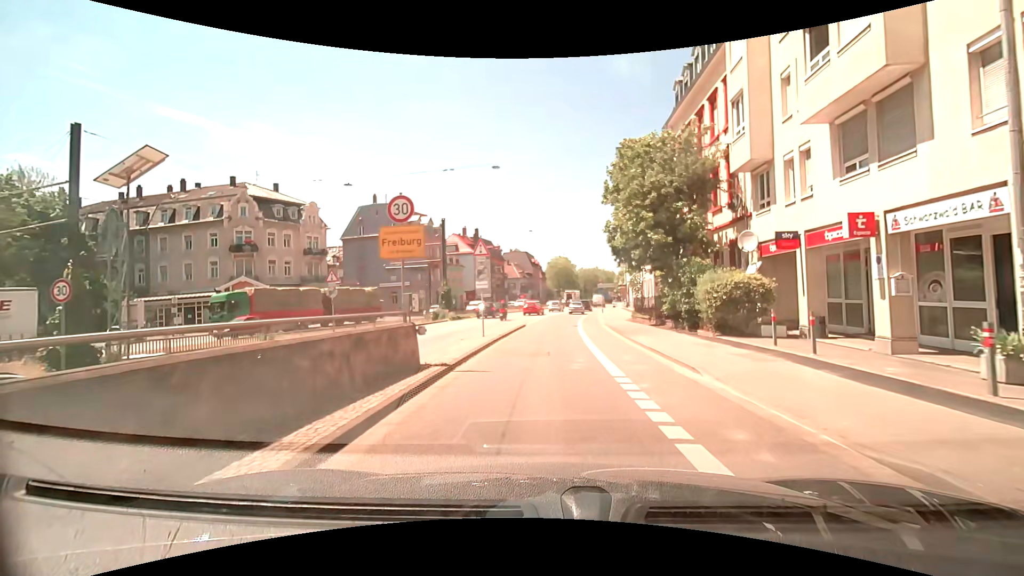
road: secondary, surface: asphalt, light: Day
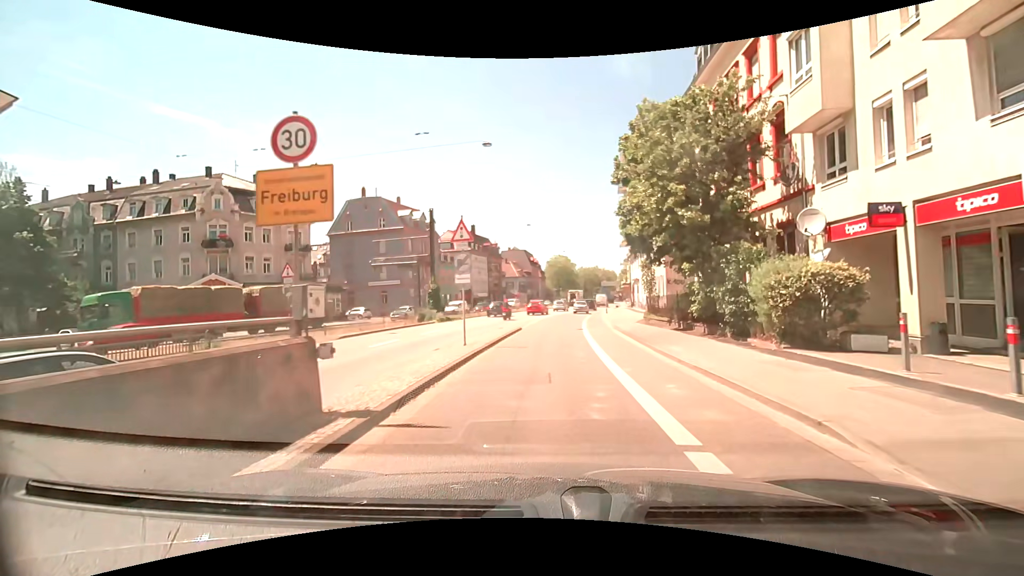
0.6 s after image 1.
(0.0, +4.5) m; +1°
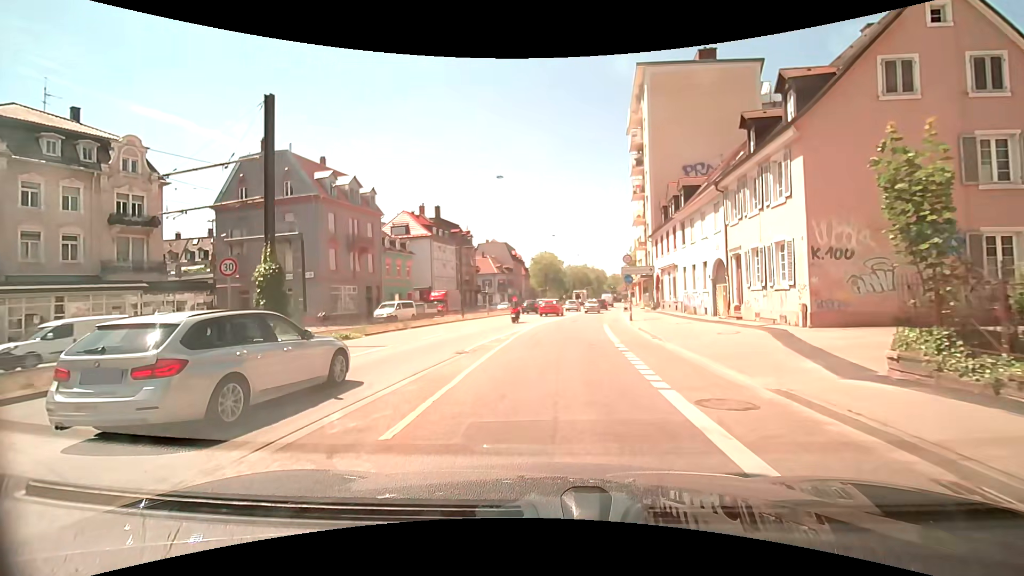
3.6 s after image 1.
(+0.2, +22.4) m; +2°
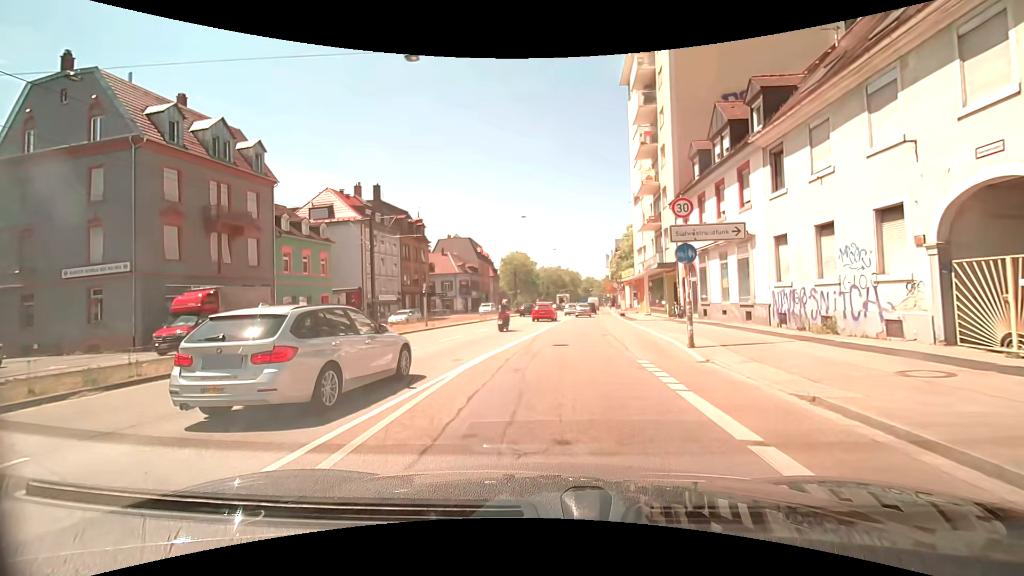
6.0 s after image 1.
(+0.4, +17.8) m; +4°
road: primary
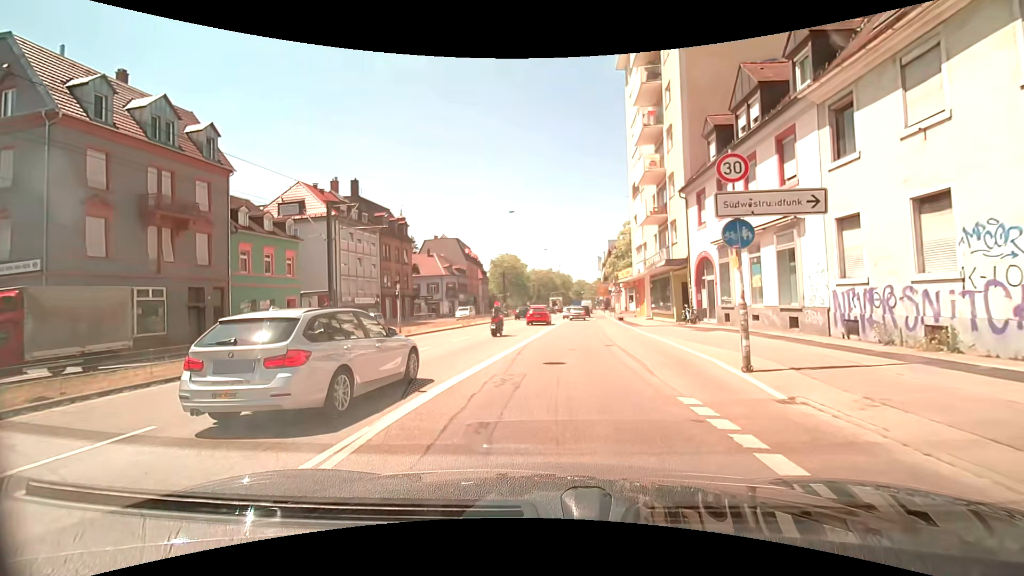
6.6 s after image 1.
(0.0, +4.5) m; 0°
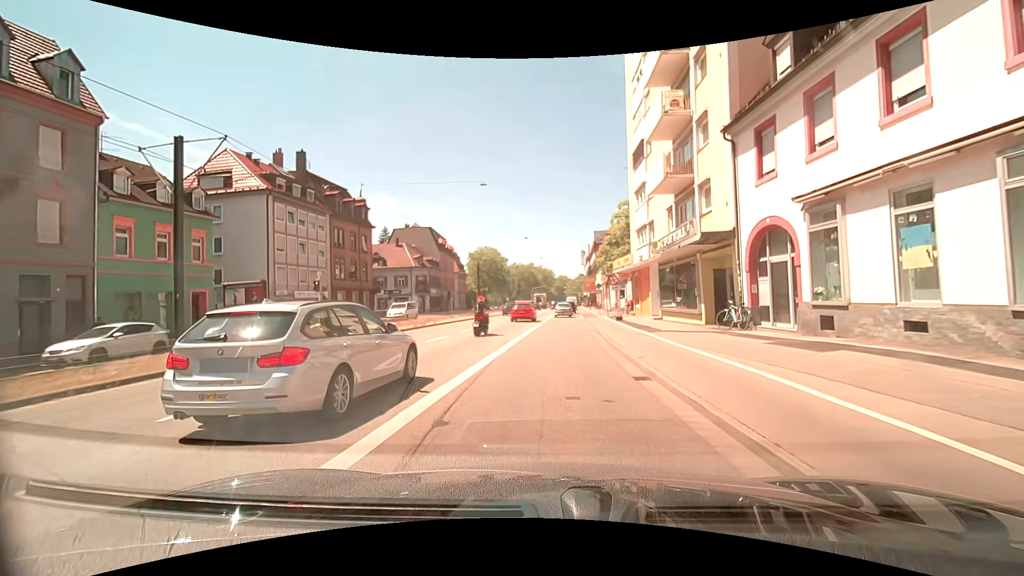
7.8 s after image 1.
(+0.1, +8.9) m; +1°
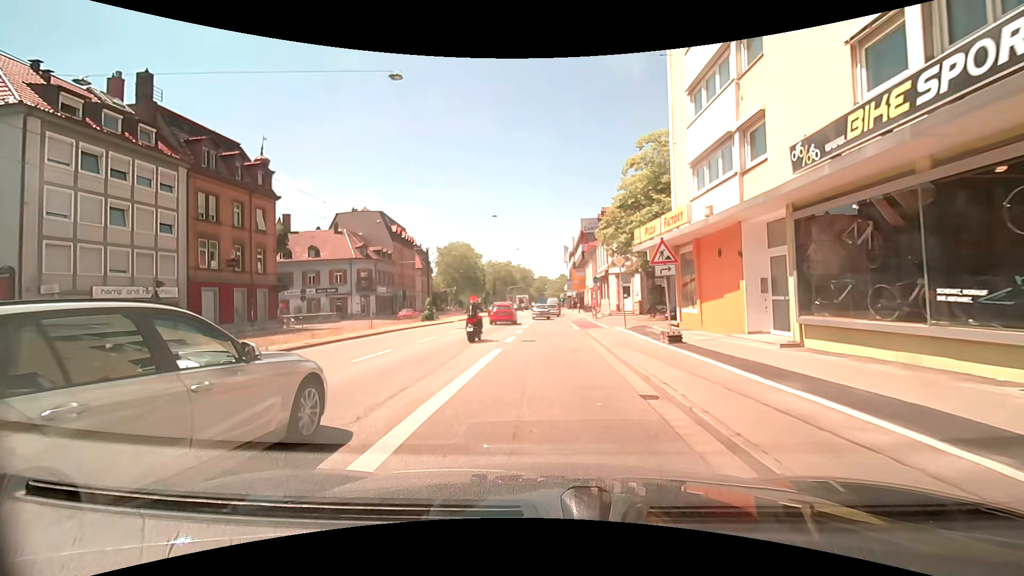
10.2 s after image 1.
(+0.6, +17.9) m; +2°
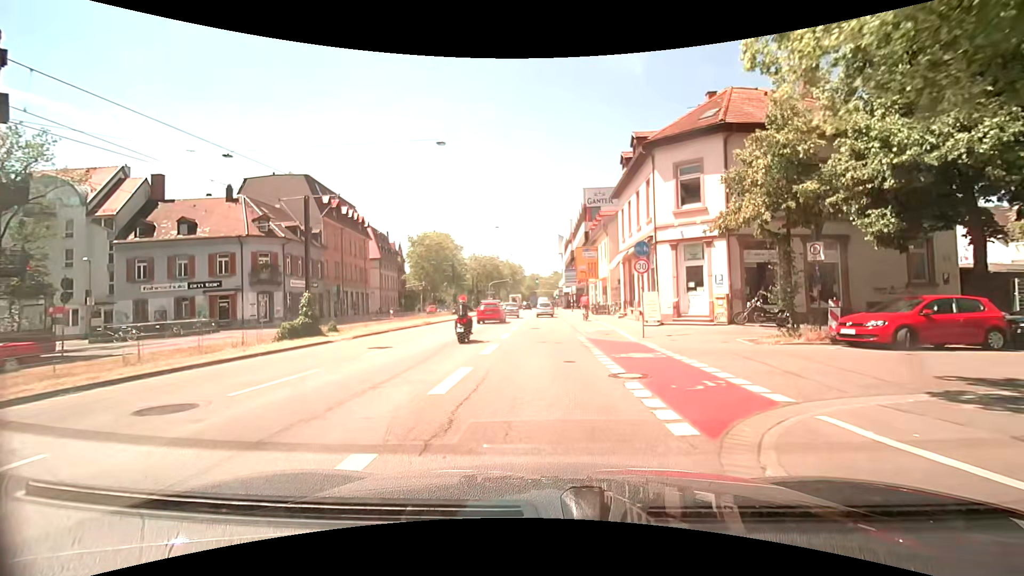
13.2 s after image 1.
(+0.6, +22.5) m; +3°
(0, +10) (0, +20) (-1, +30) (-1, +40) (-1, +50) (-1, +60) (-2, +70) (-2, +80) (-2, +90) (-3, +100) m
